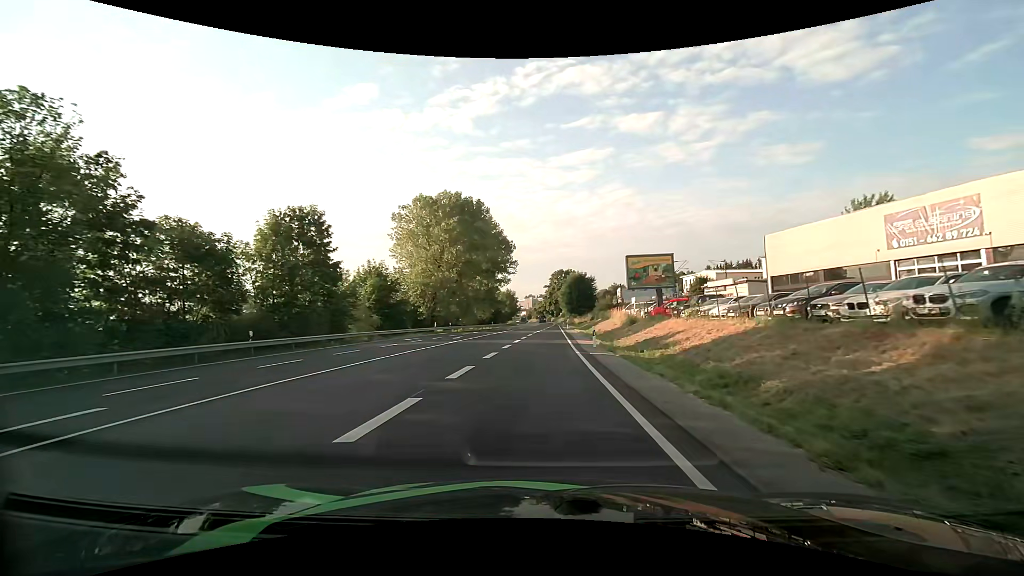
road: primary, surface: asphalt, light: Day
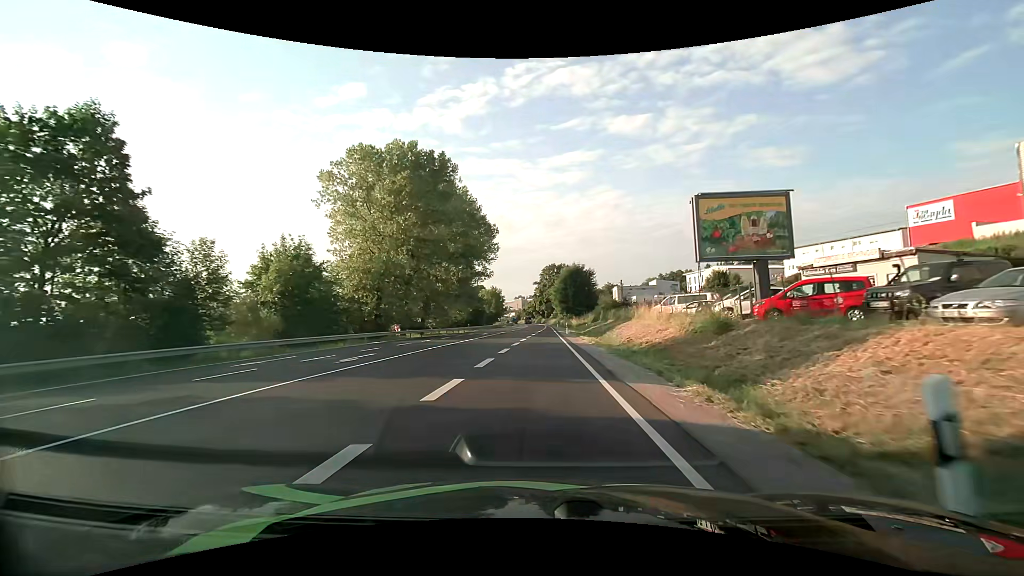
(+0.3, +21.7) m; +1°
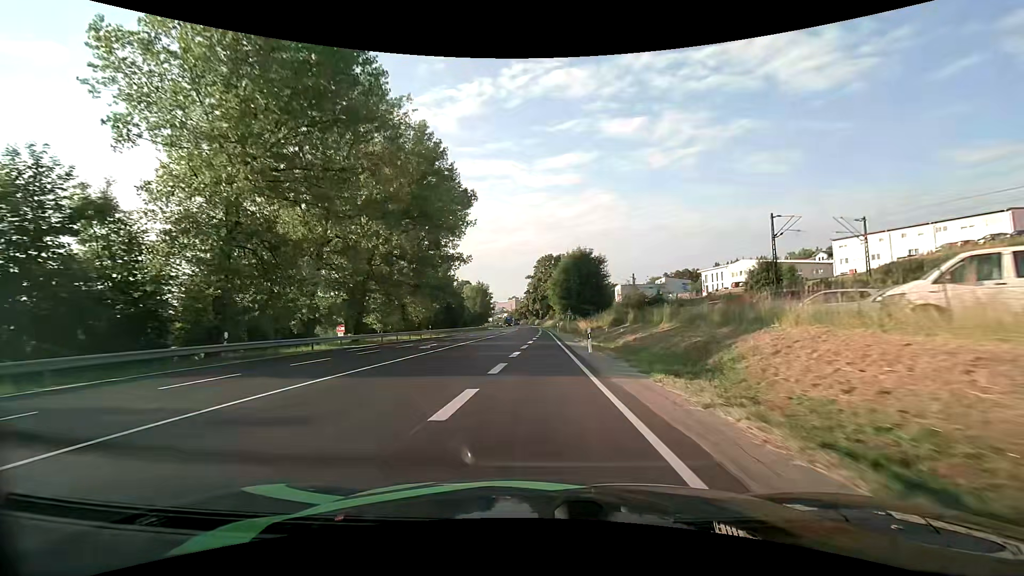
(+0.1, +26.1) m; +1°
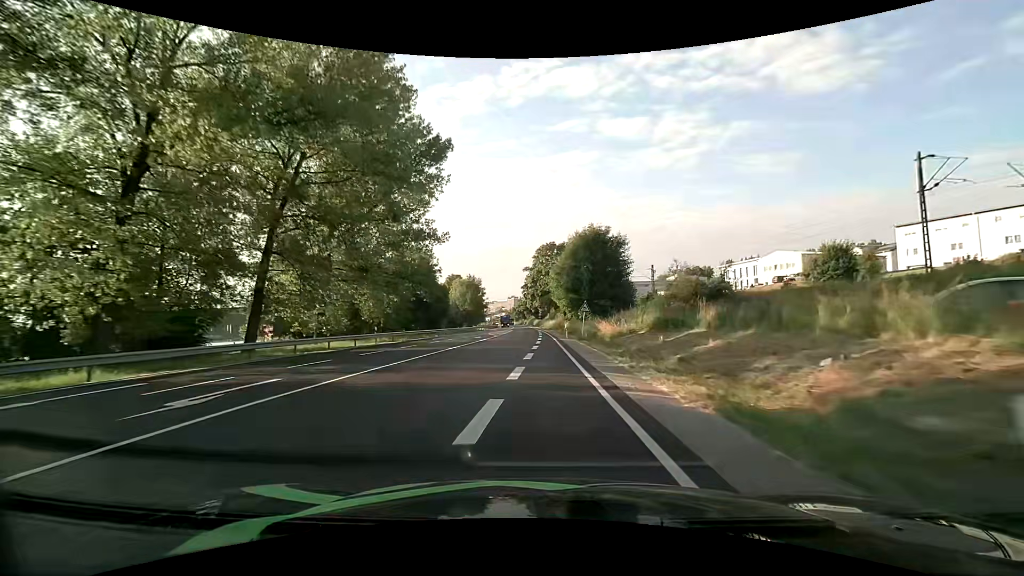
(0.0, +19.6) m; 0°
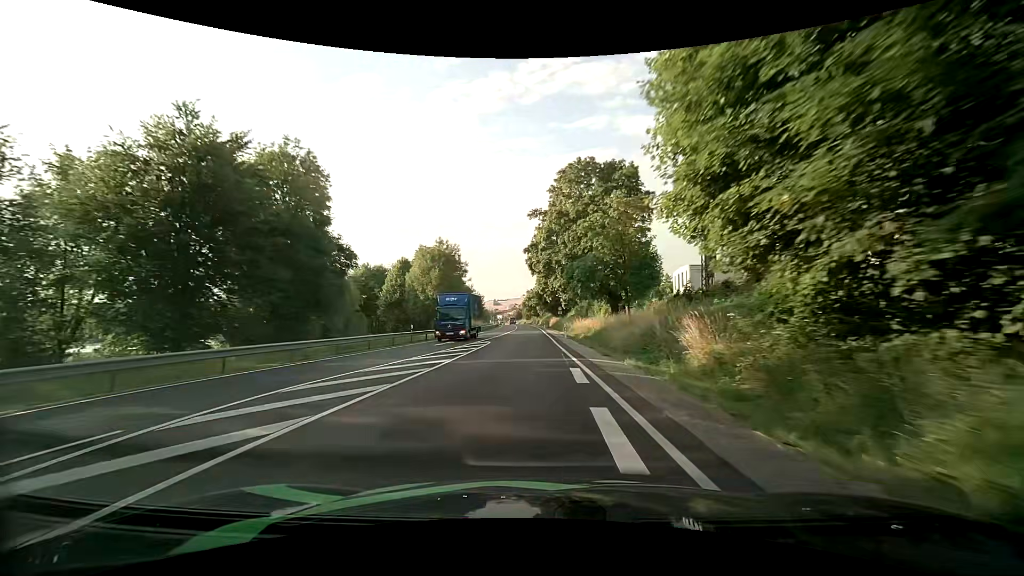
(-0.4, +55.6) m; -2°
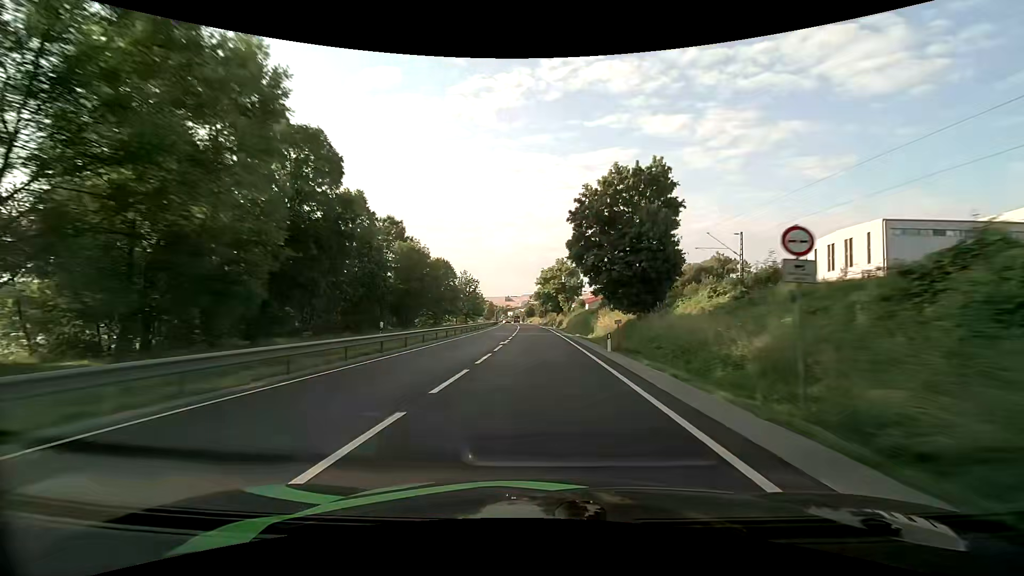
(-1.4, +63.5) m; -2°
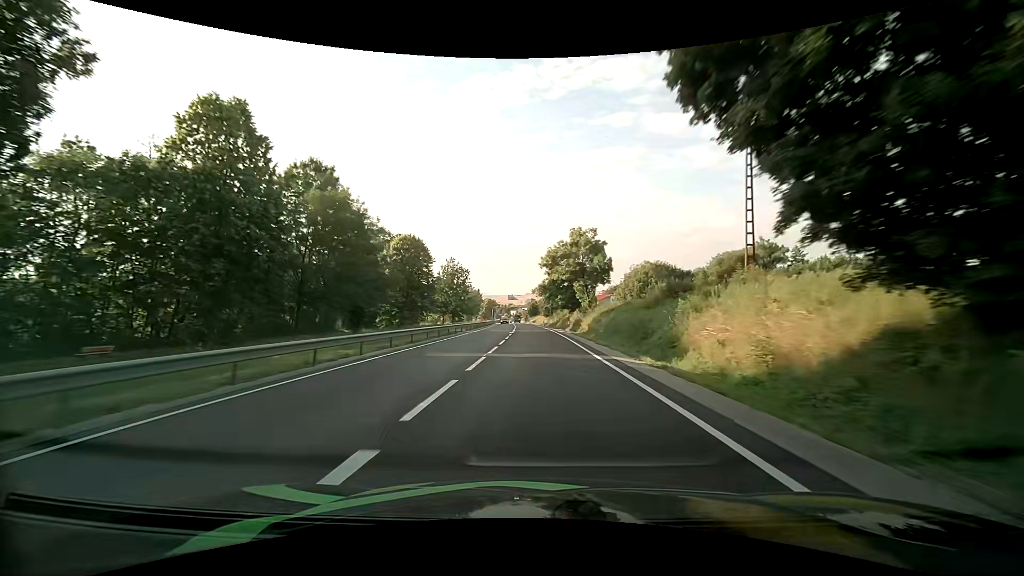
(0.0, +26.8) m; 0°
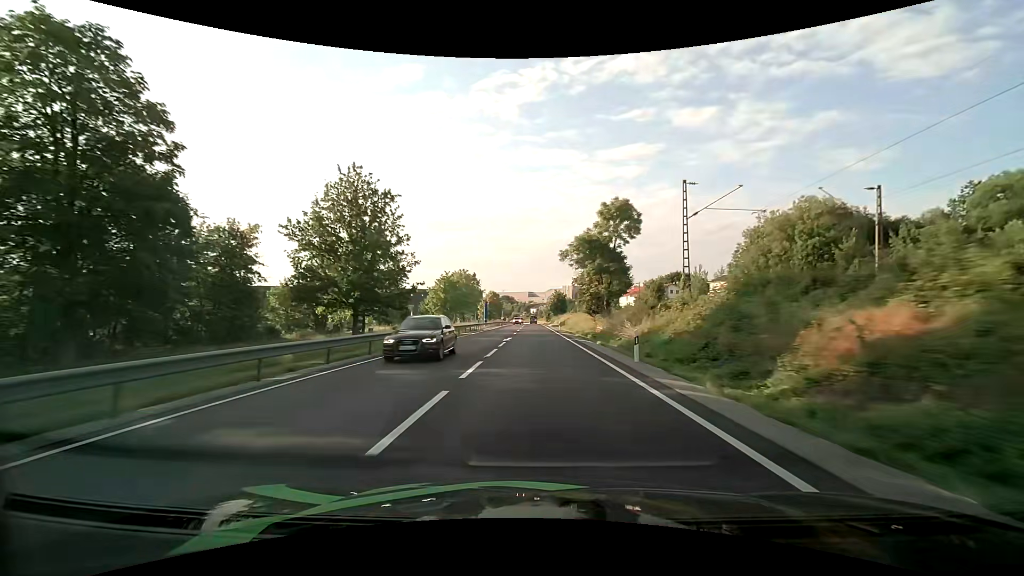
(-1.5, +67.1) m; -2°
(0, +10) (0, +20) (0, +30) (0, +40) (-1, +50) (-1, +60) (-1, +70) (-1, +80) (-1, +90) (-1, +100) m
